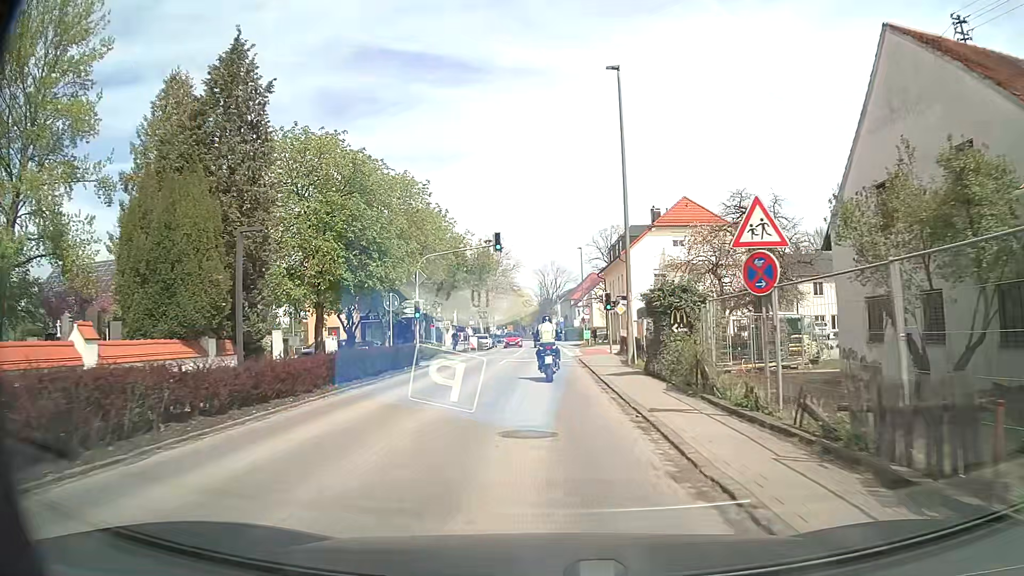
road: secondary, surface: asphalt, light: Day
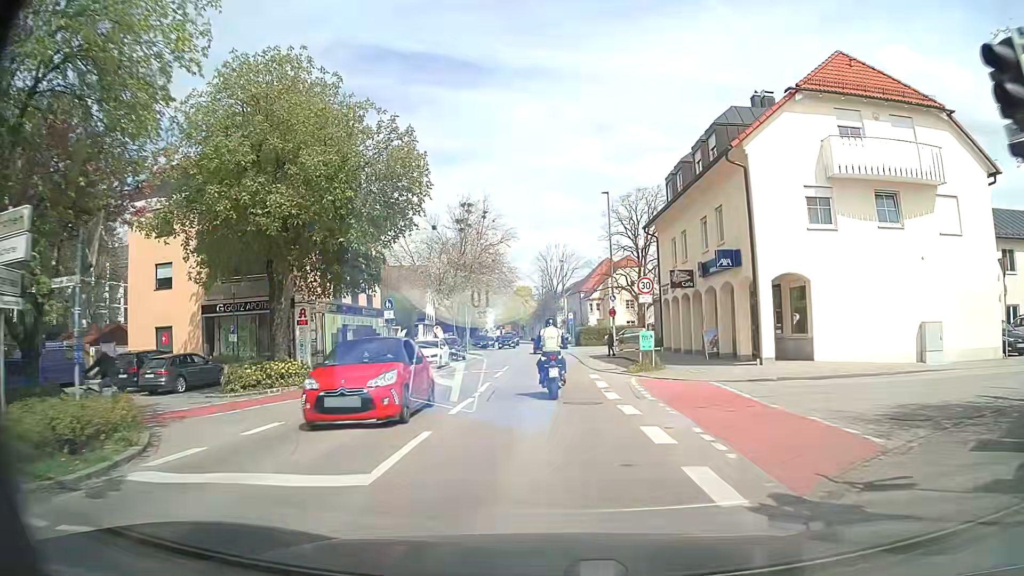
(-0.3, +30.1) m; 0°
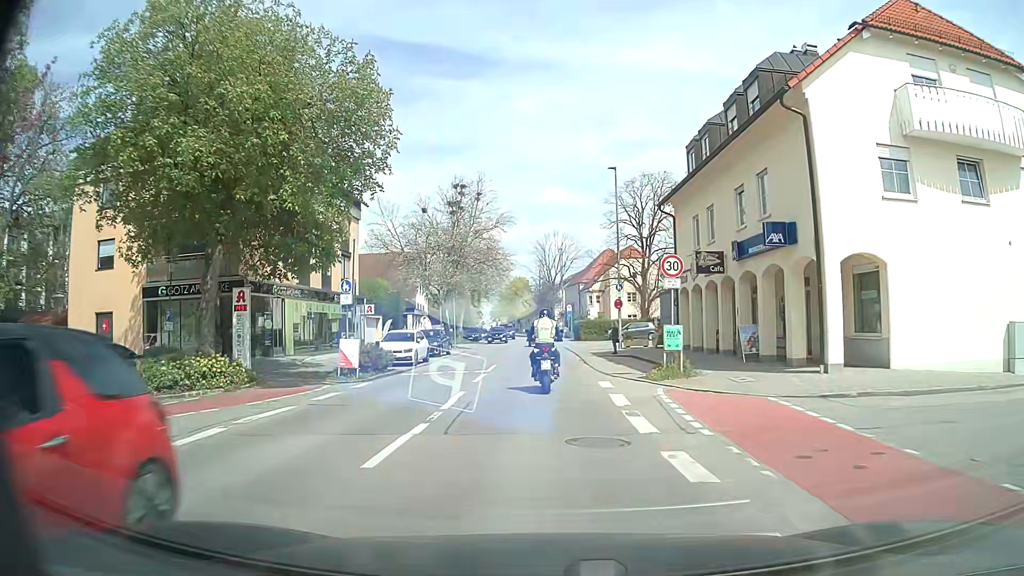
(0.0, +5.2) m; +1°
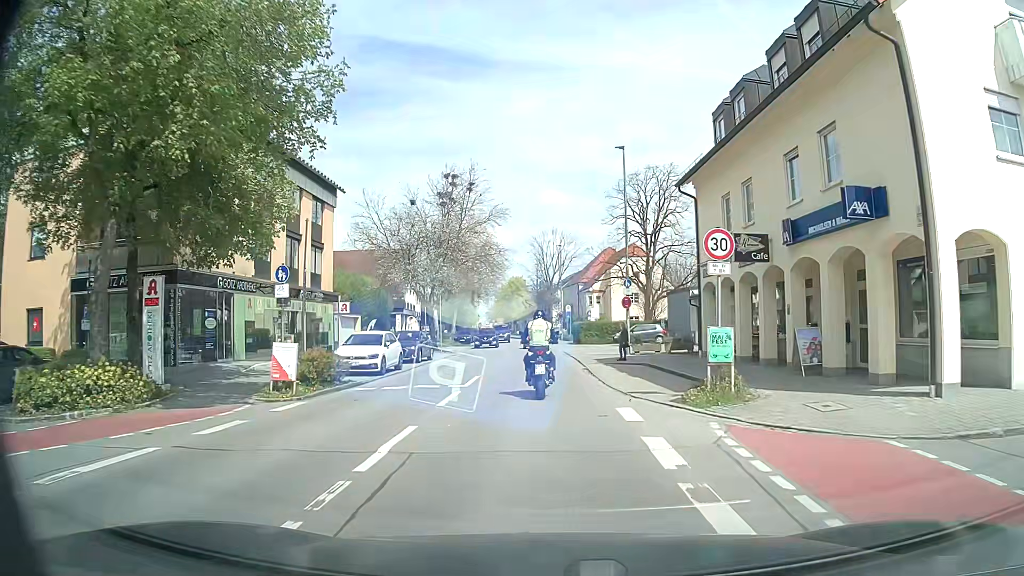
(-0.1, +5.0) m; 0°
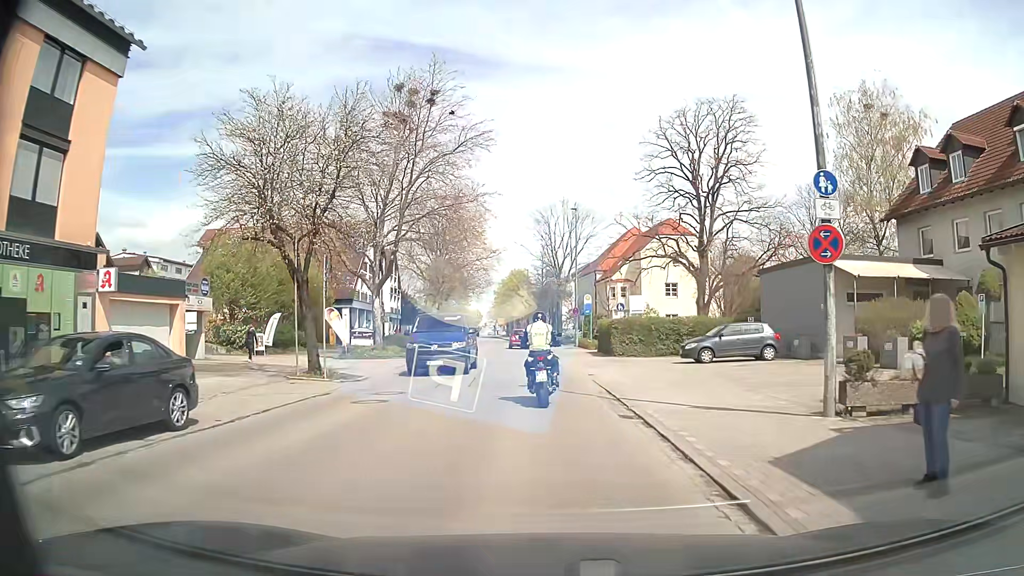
(-0.3, +23.4) m; -1°
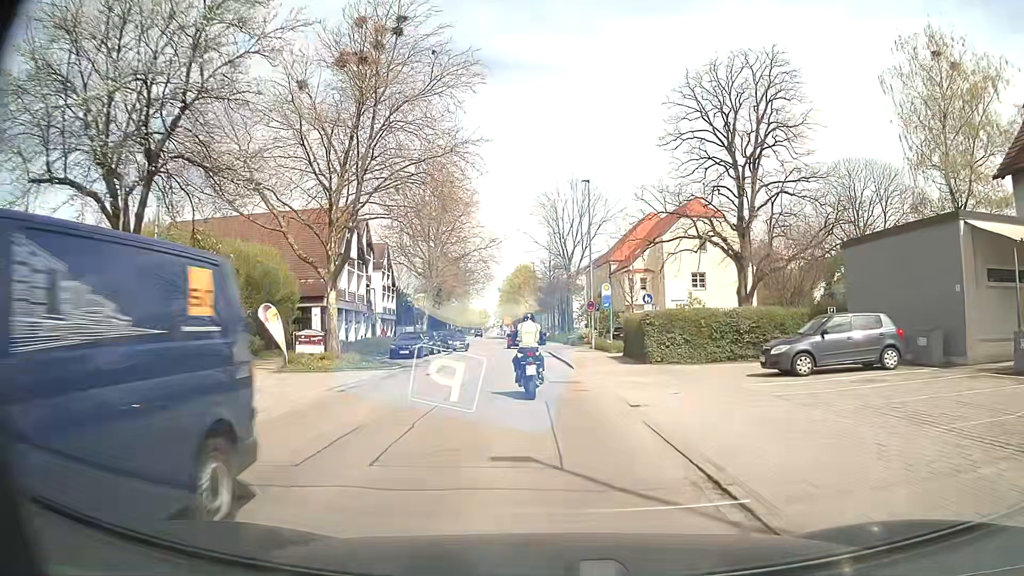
(0.0, +9.4) m; 0°
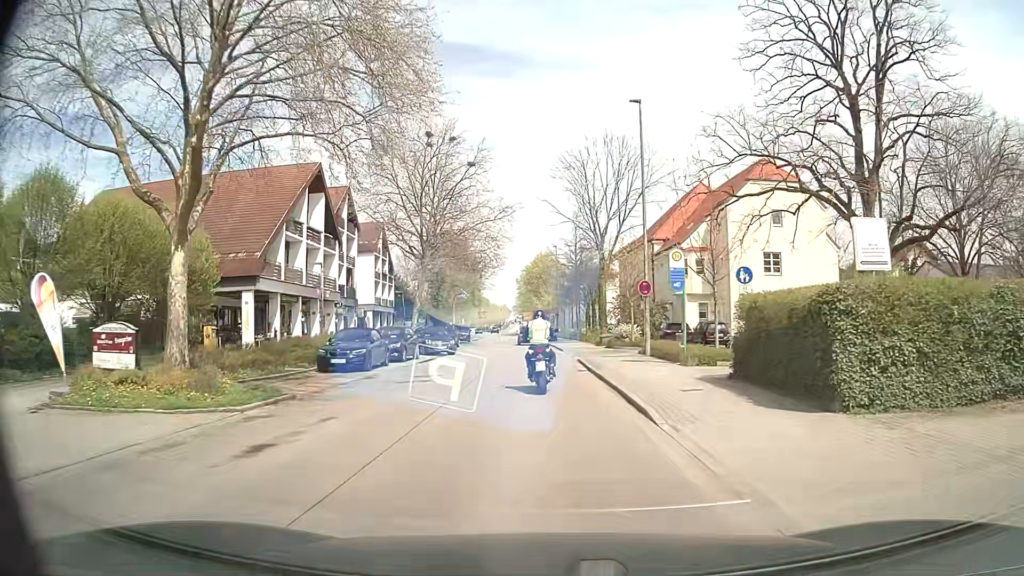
(-0.5, +14.7) m; -3°
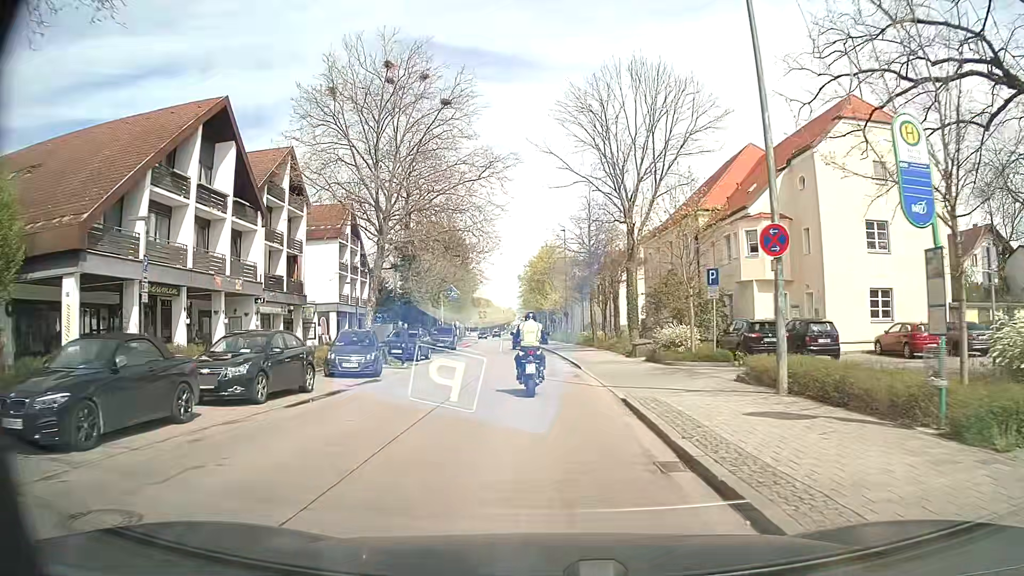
(0.0, +14.8) m; 0°
